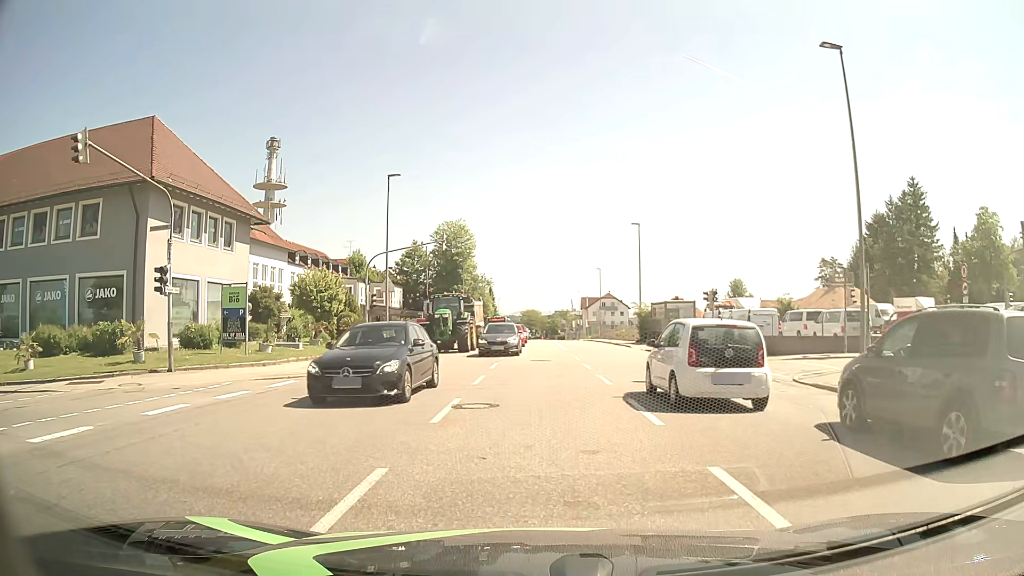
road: tertiary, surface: asphalt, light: Day
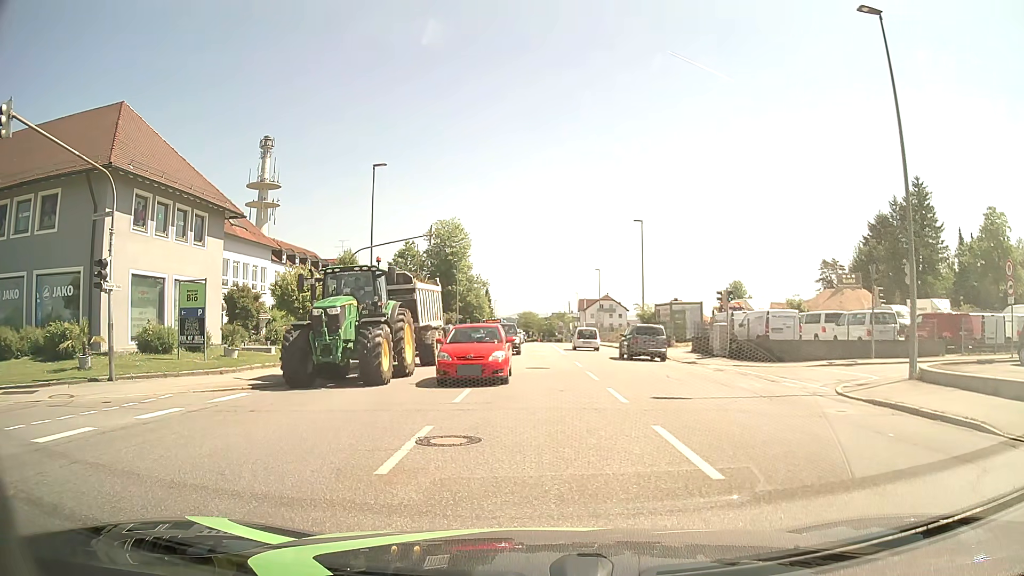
(0.0, +3.0) m; +1°
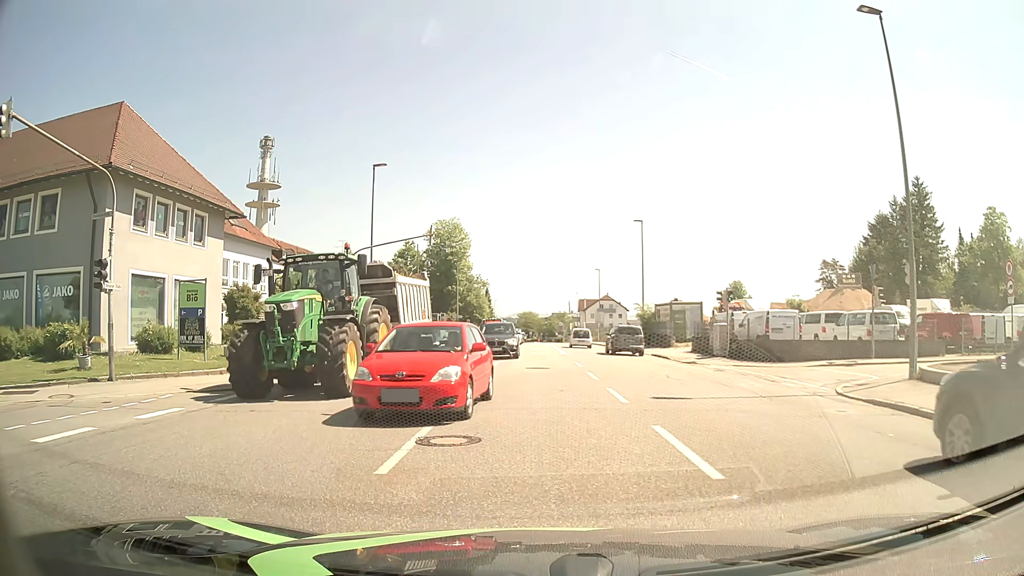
(0.0, 0.0) m; 0°
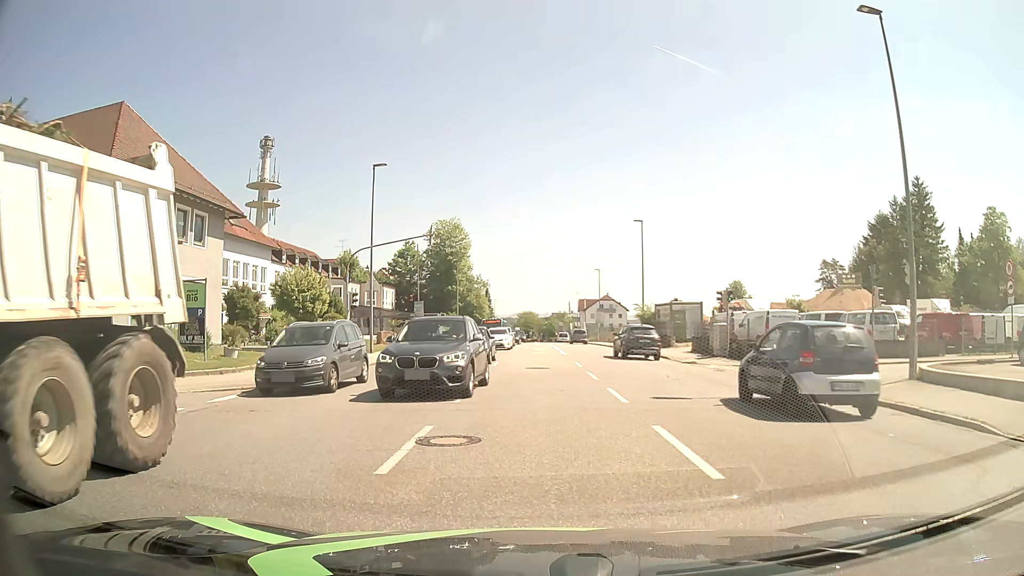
(0.0, 0.0) m; 0°
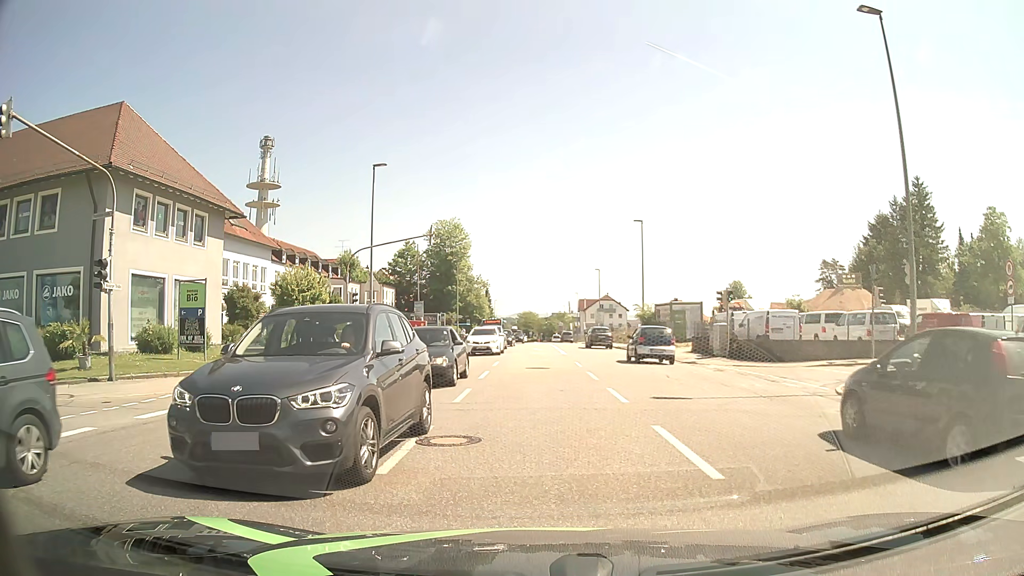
(0.0, 0.0) m; 0°
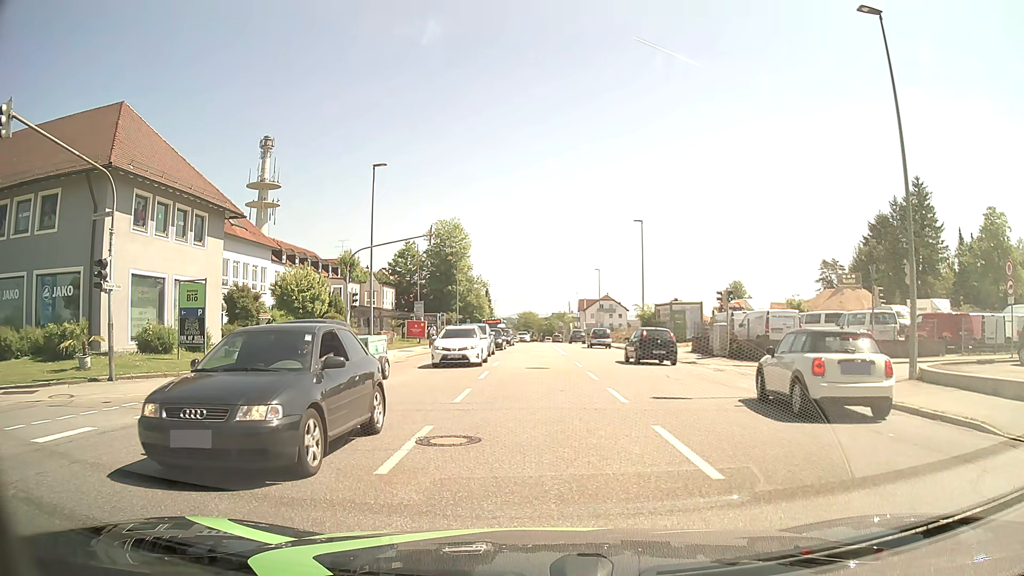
(0.0, 0.0) m; 0°
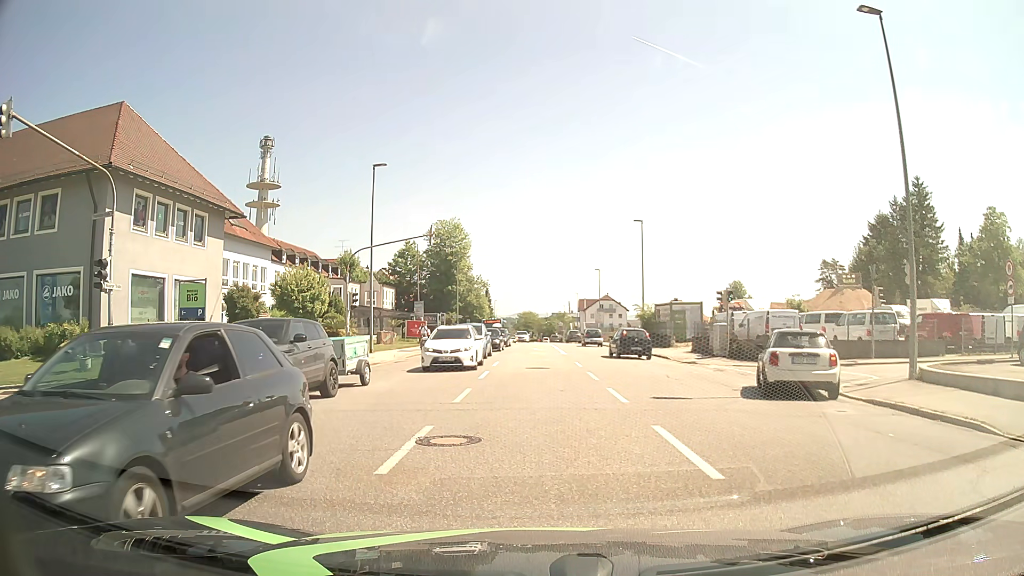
(0.0, 0.0) m; 0°
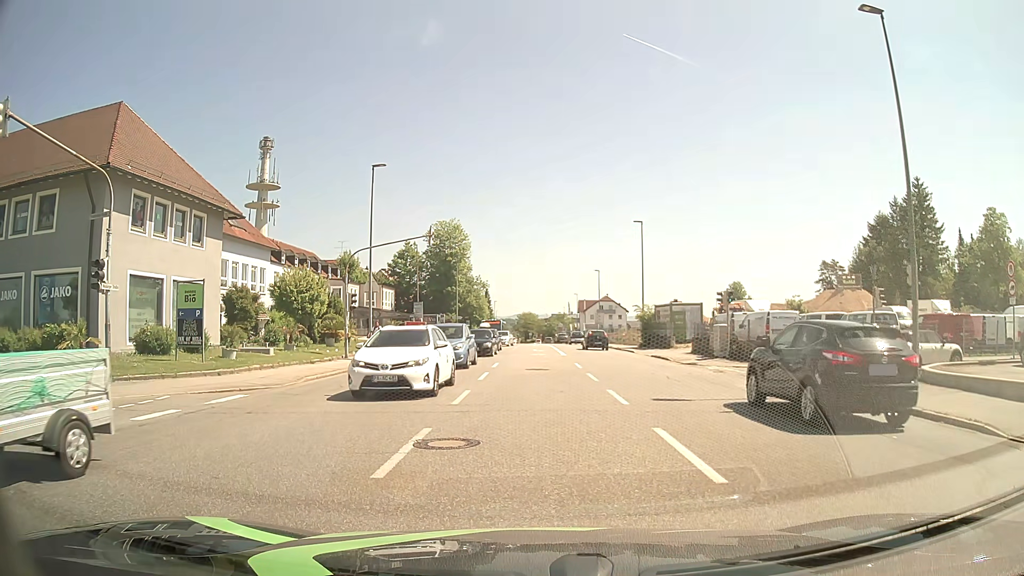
(0.0, +0.1) m; 0°
